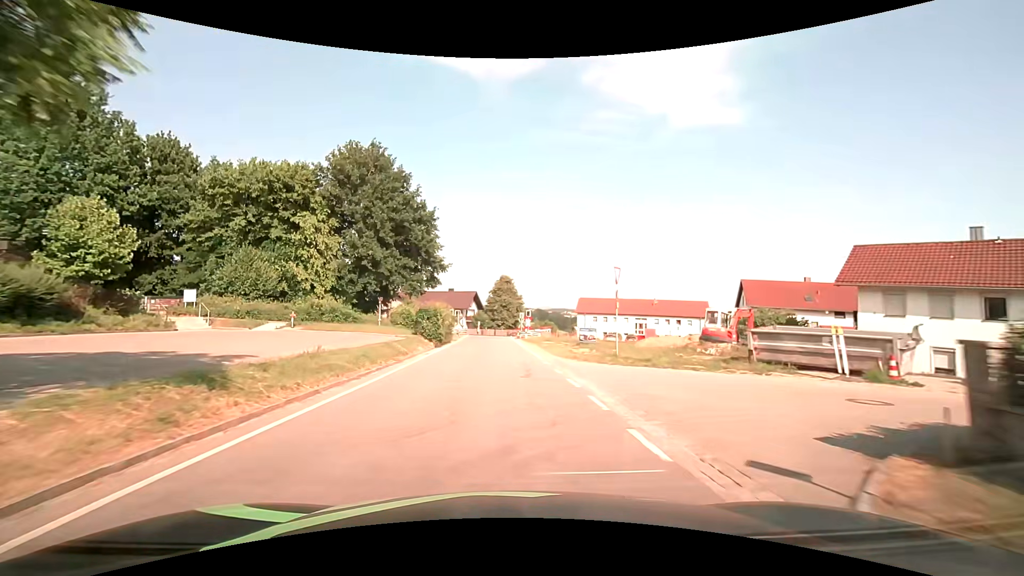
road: tertiary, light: Day
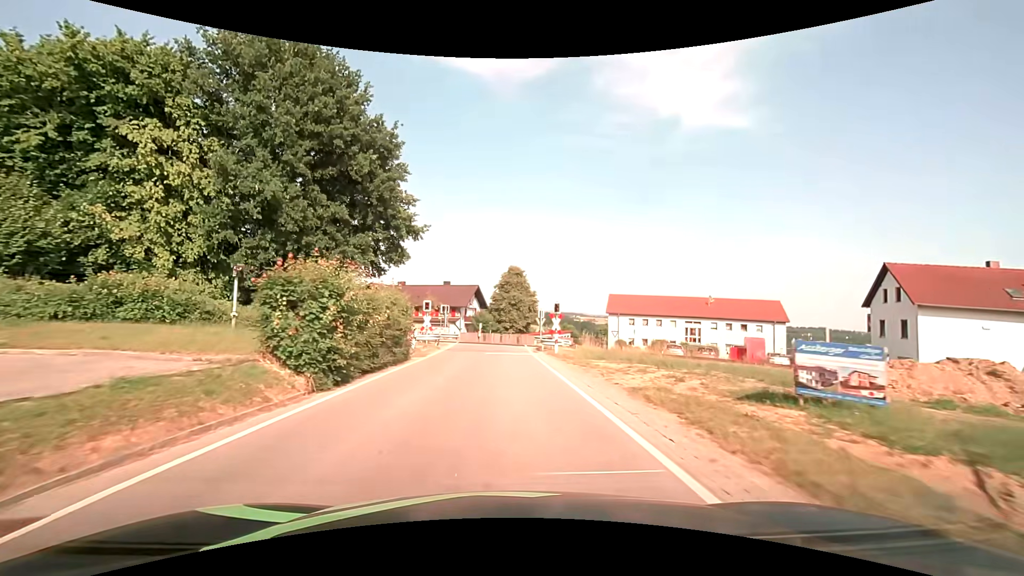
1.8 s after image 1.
(-0.3, +21.2) m; -1°
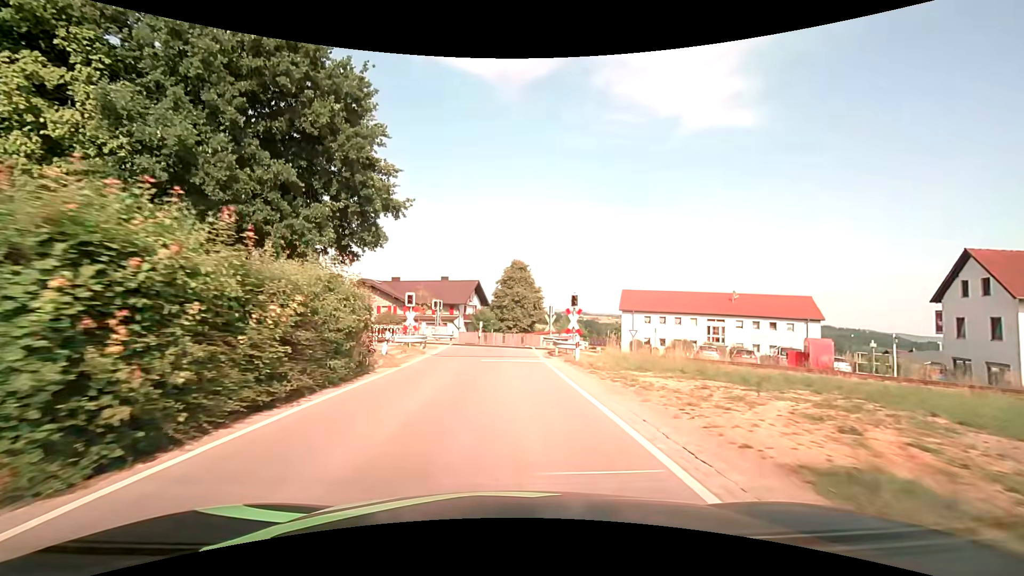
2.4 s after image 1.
(0.0, +6.4) m; -1°
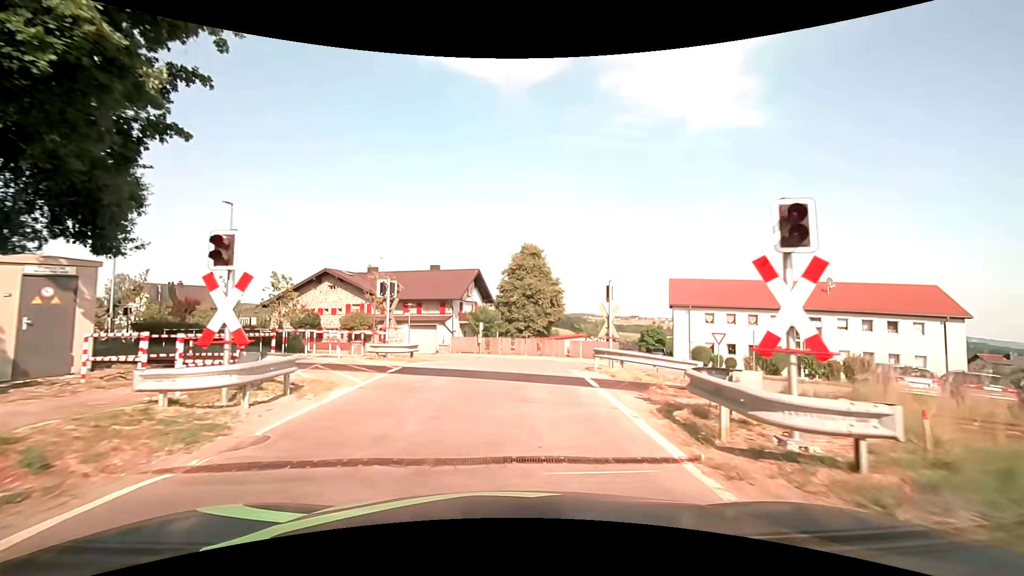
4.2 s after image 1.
(-0.1, +17.1) m; -1°
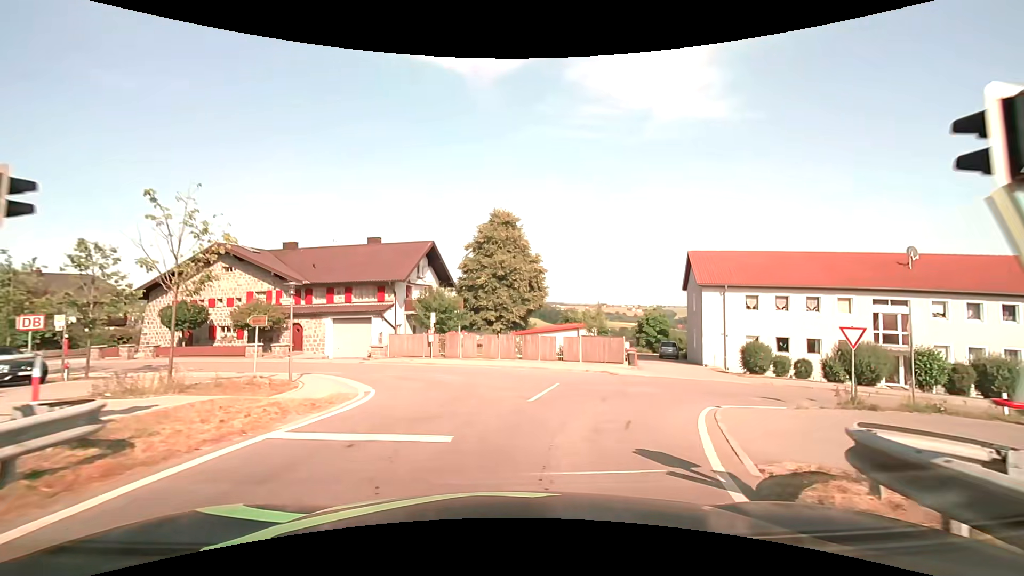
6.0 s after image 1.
(+0.2, +14.0) m; +3°
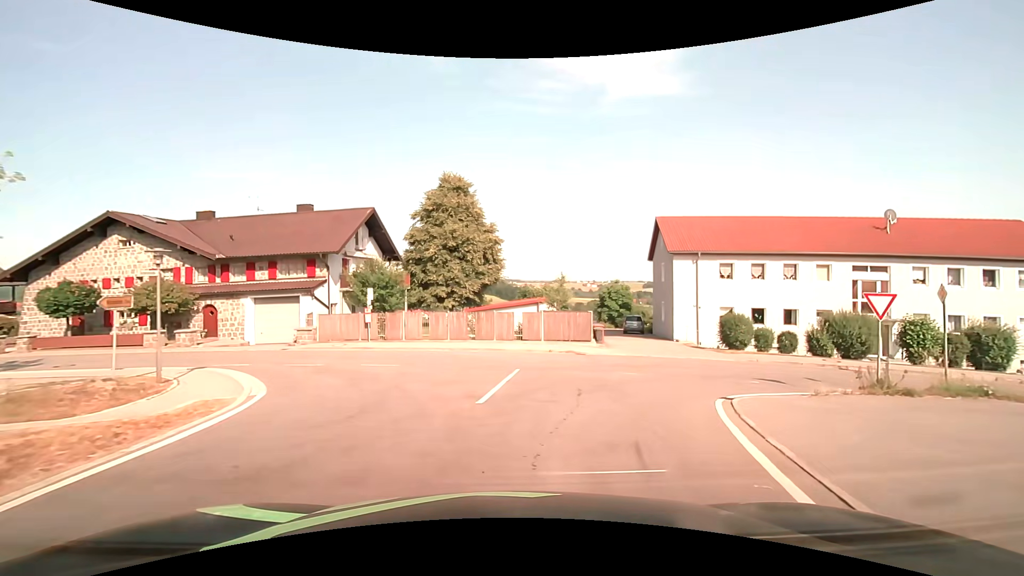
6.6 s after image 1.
(+0.2, +3.9) m; +6°
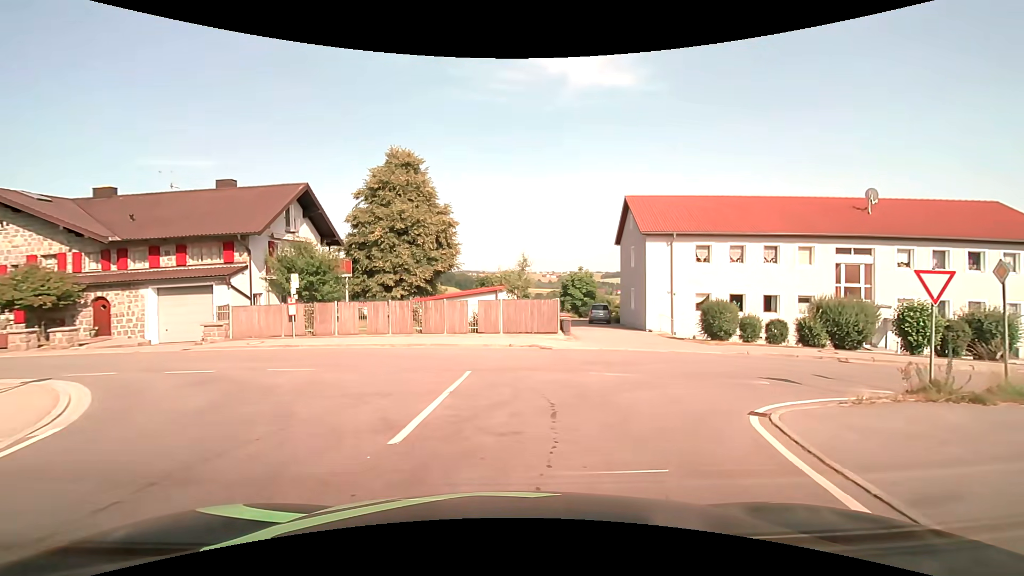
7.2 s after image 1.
(+0.1, +3.6) m; +4°
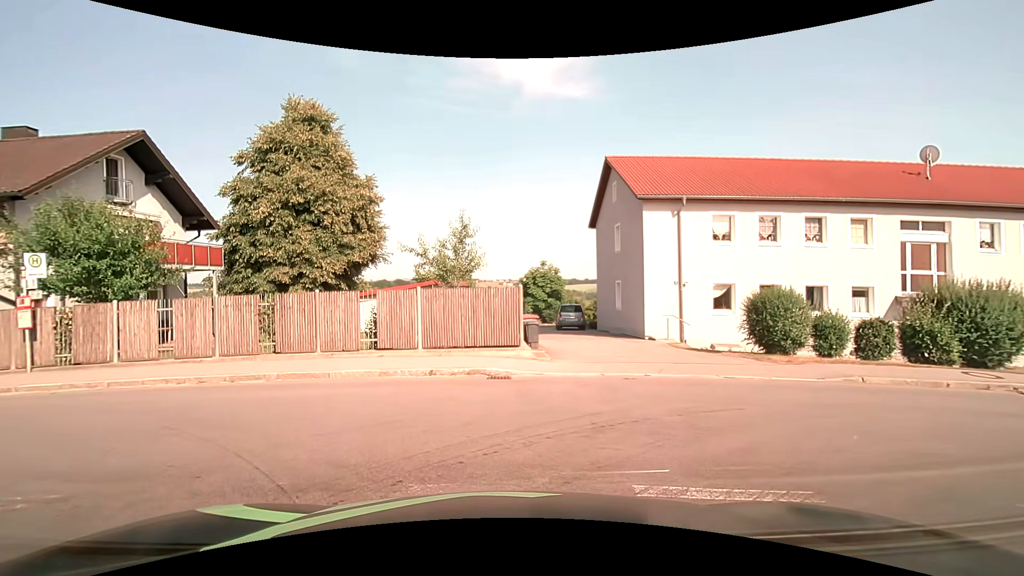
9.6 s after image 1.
(+0.6, +8.7) m; +4°
(-4, +9) (-13, +11) (-23, +12) (-33, +12) (-43, +13) (-53, +14) (-63, +14) (-73, +15) (-83, +15) (-93, +16) m
